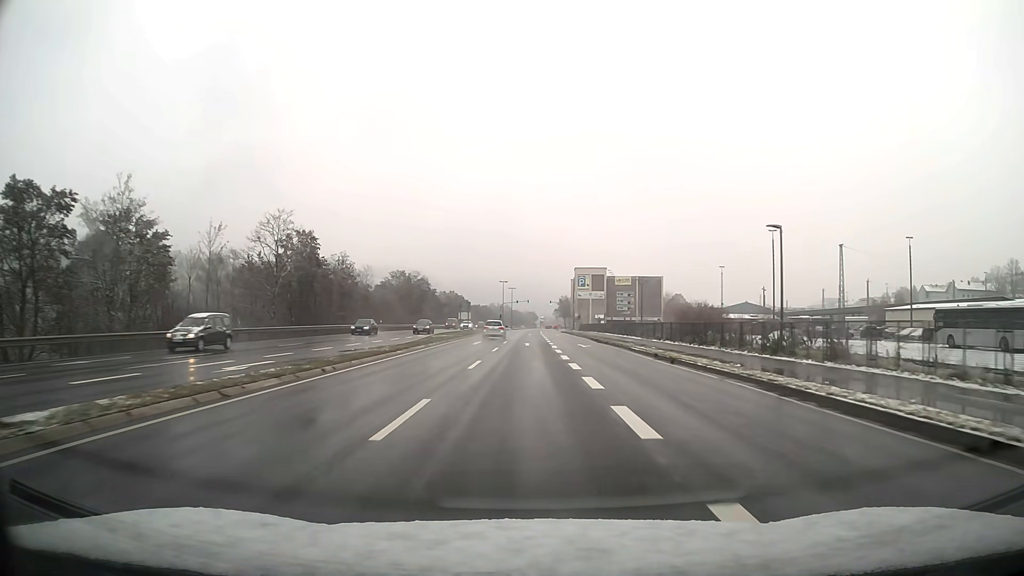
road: primary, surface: asphalt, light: Day
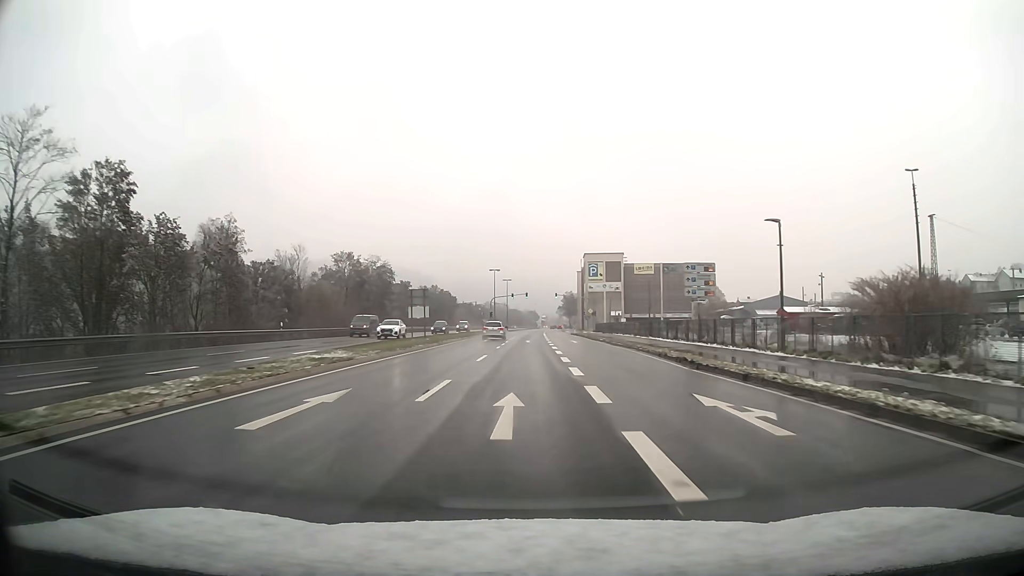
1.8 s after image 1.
(0.0, +32.4) m; 0°
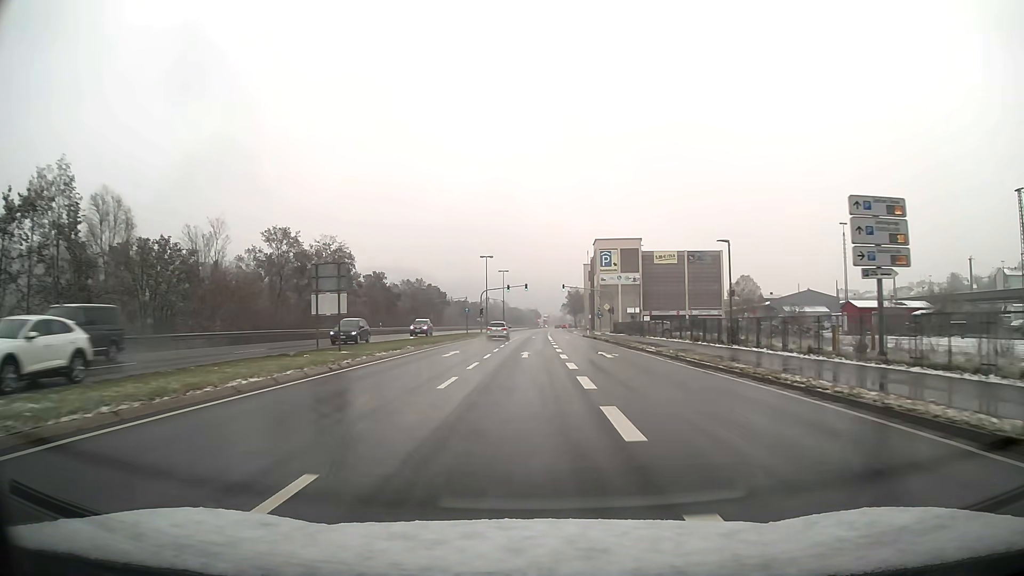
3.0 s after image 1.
(0.0, +21.6) m; 0°
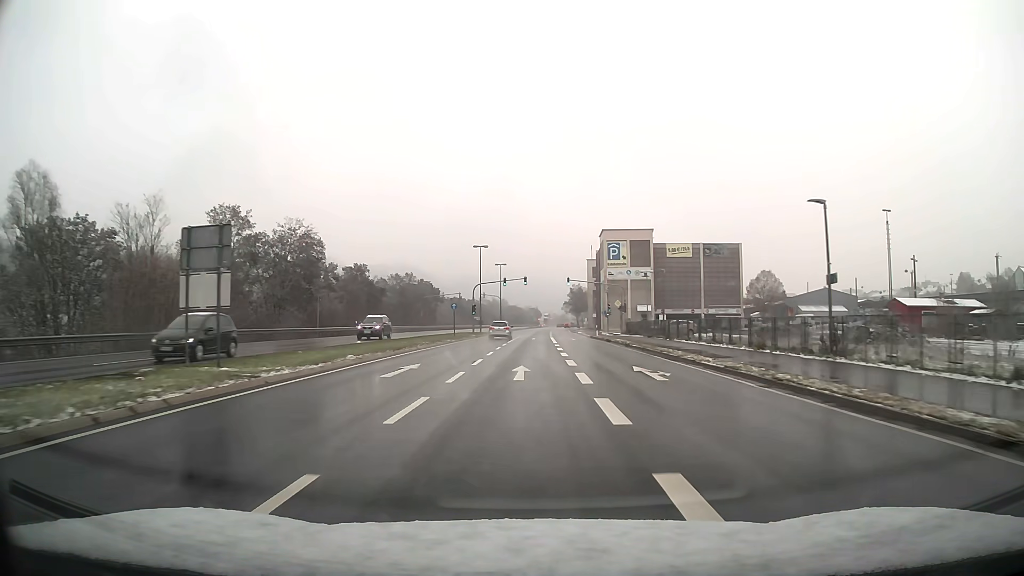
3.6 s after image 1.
(0.0, +10.8) m; 0°
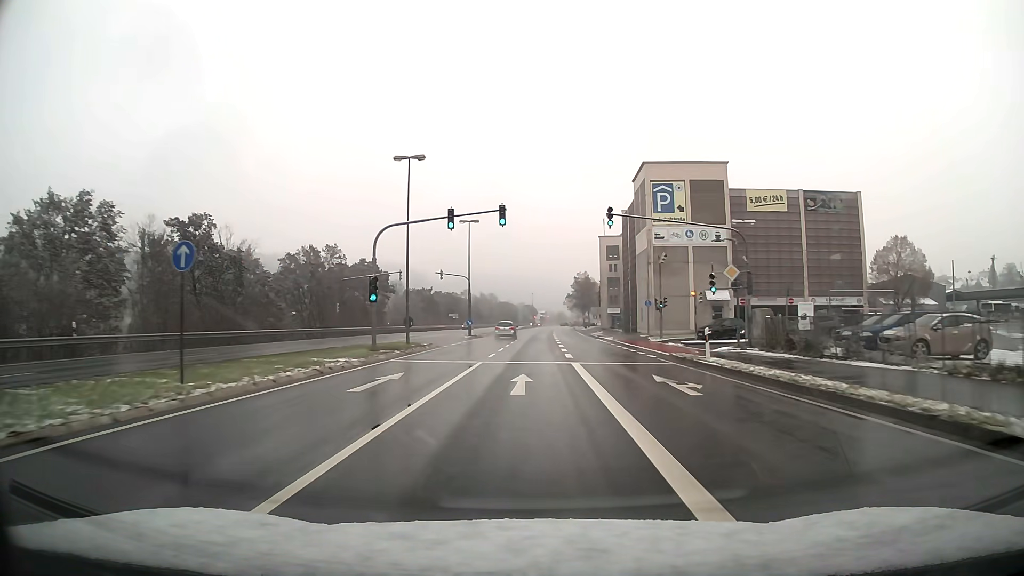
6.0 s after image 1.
(+0.2, +43.3) m; 0°
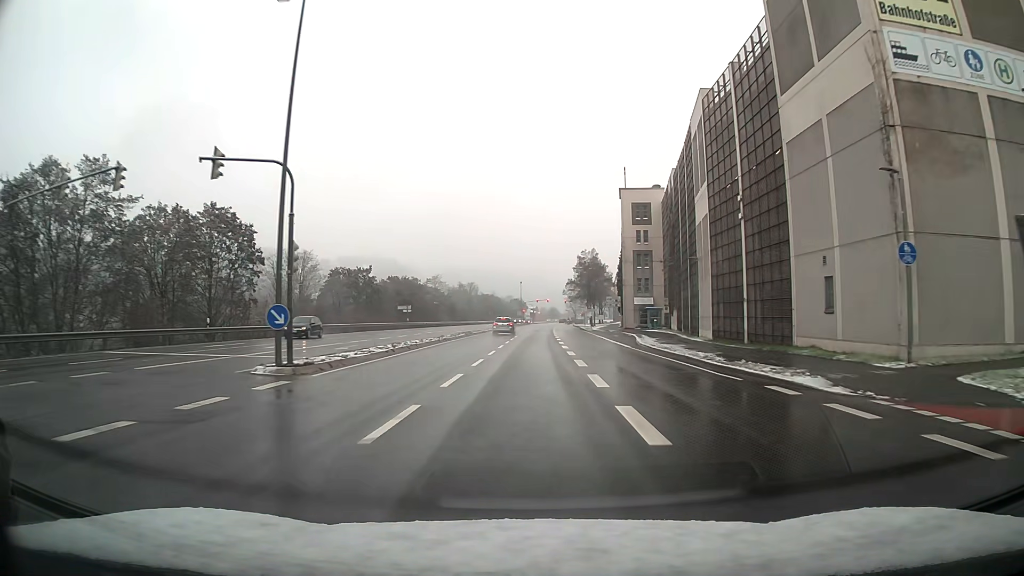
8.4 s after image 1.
(+0.3, +43.0) m; +1°
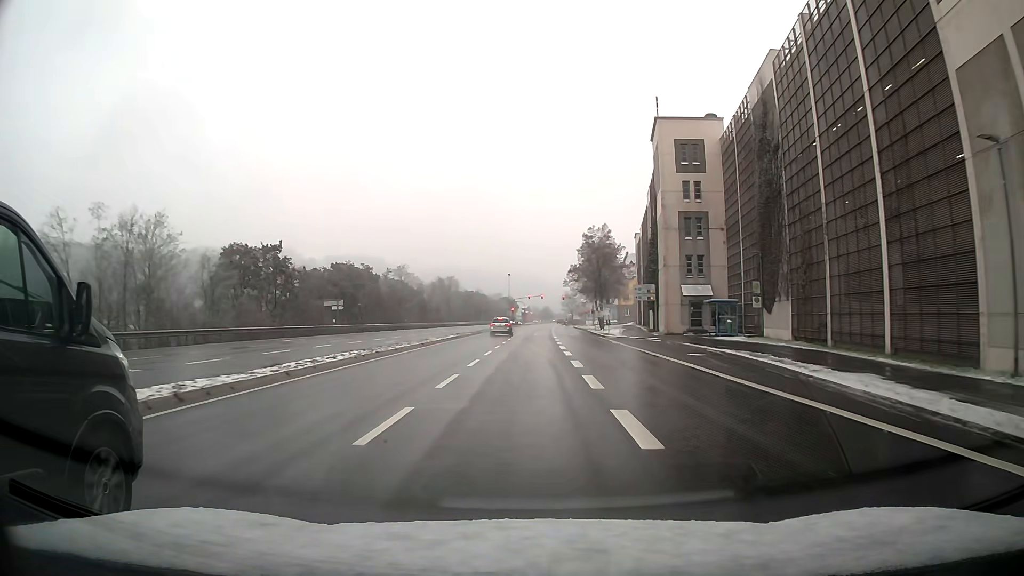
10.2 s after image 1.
(+0.2, +30.1) m; +1°
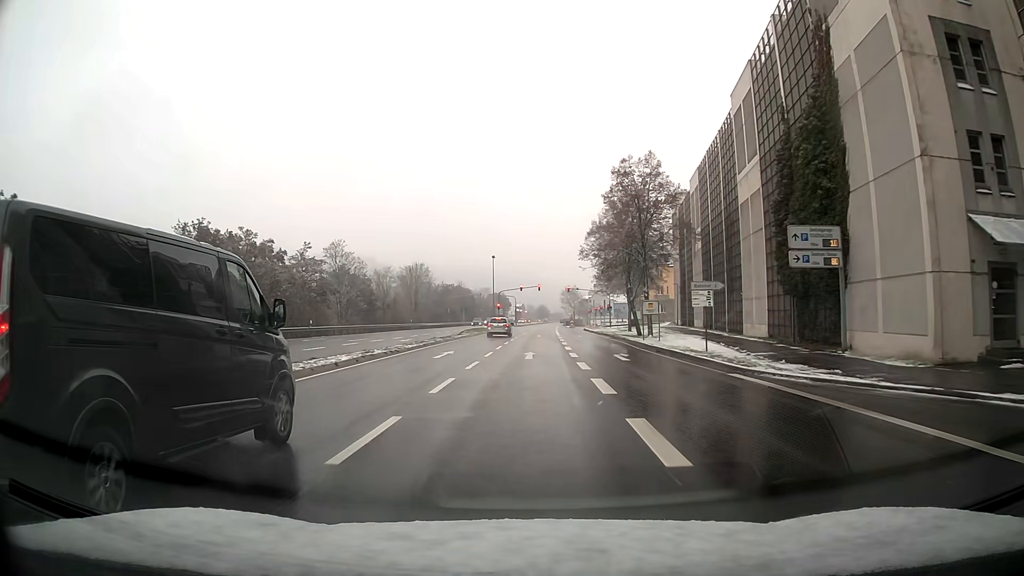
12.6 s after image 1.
(+0.3, +36.9) m; +1°
(0, +10) (0, +20) (0, +30) (0, +40) (+1, +50) (+1, +60) (+1, +70) (+1, +80) (+2, +90) (+2, +100) m
